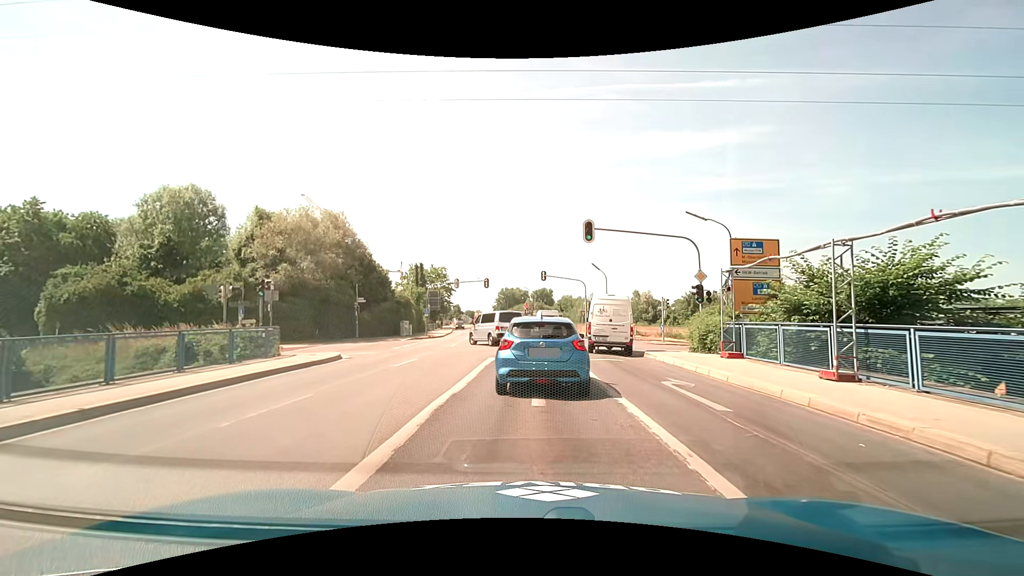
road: secondary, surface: asphalt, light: Day
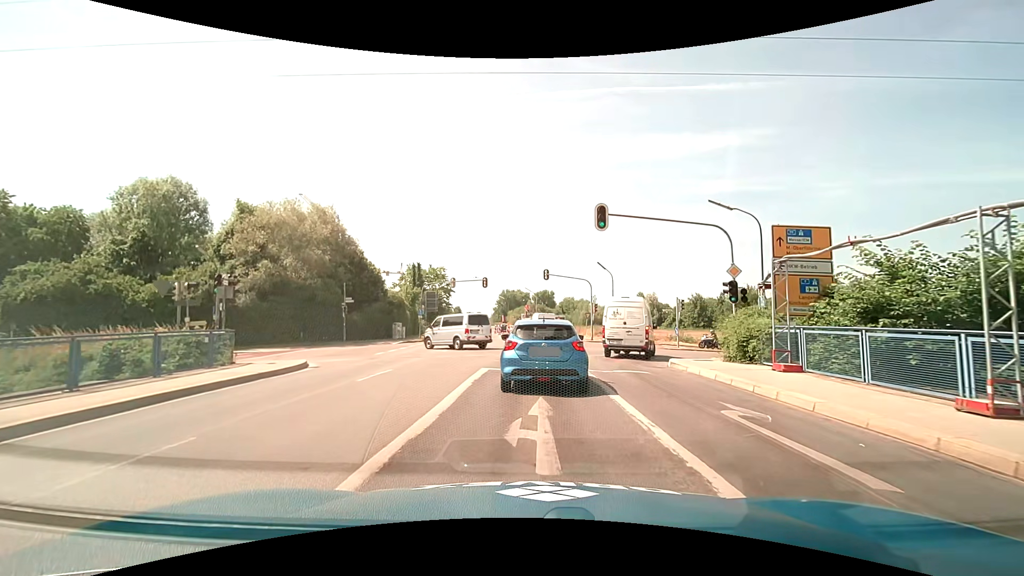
(0.0, +3.7) m; 0°
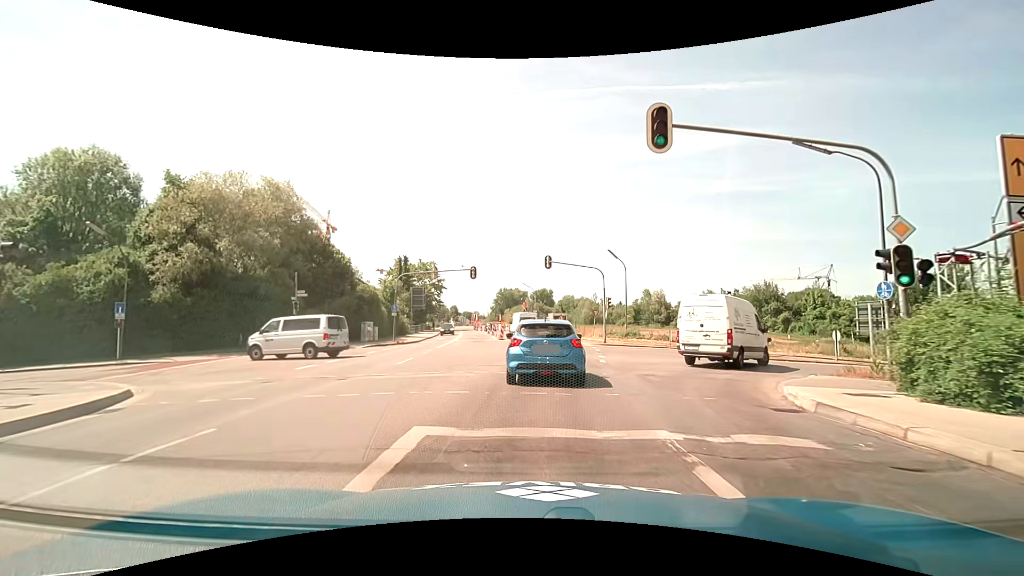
(0.0, +8.9) m; 0°
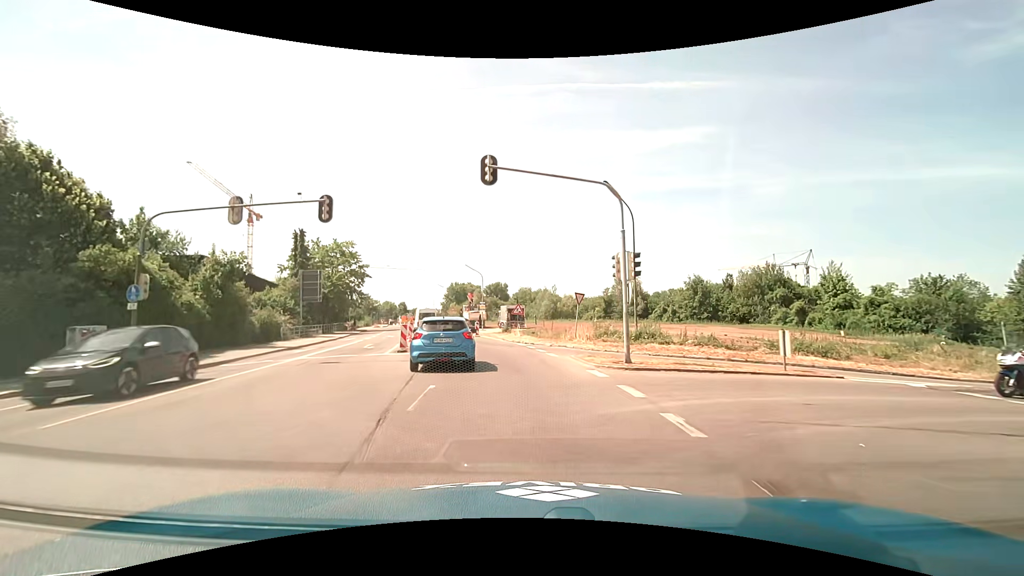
(+1.0, +22.2) m; +5°
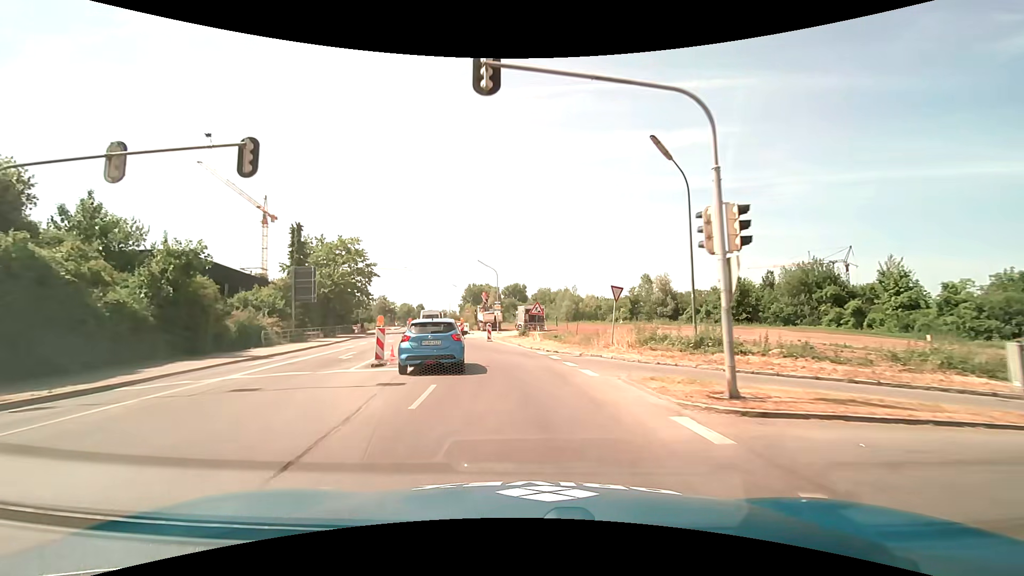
(-0.1, +6.4) m; -2°
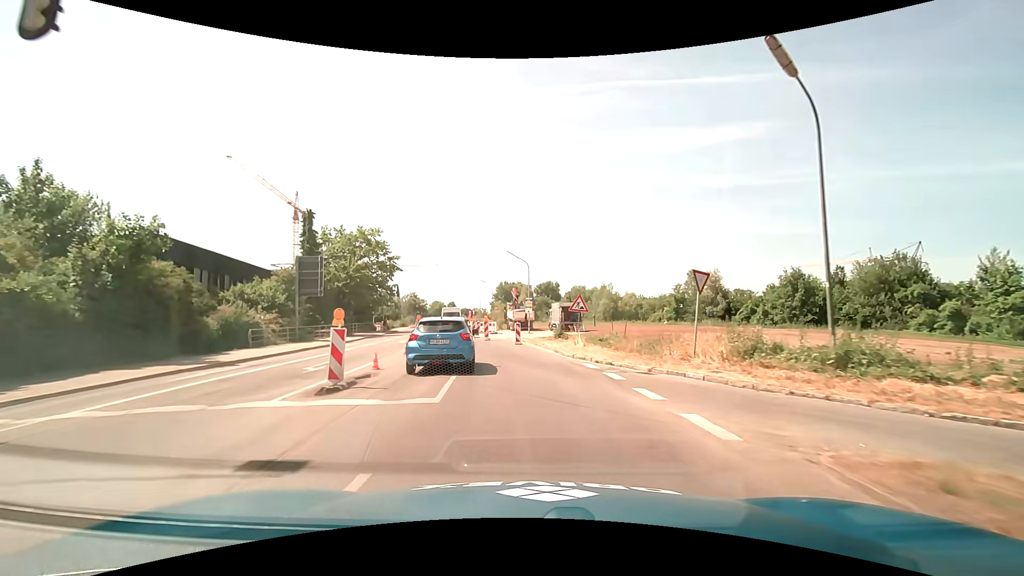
(-0.2, +6.5) m; -4°
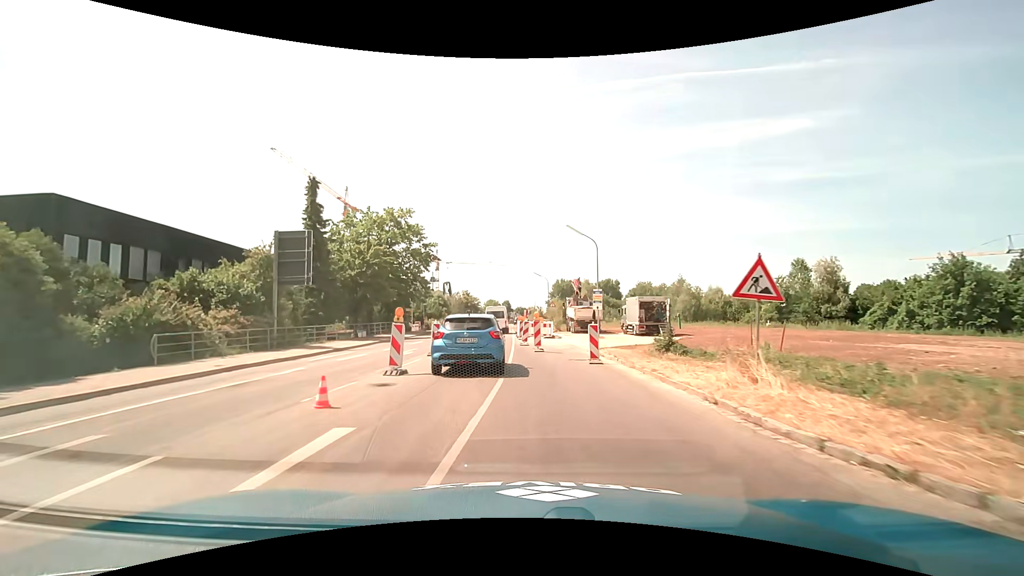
(-0.7, +12.8) m; -6°
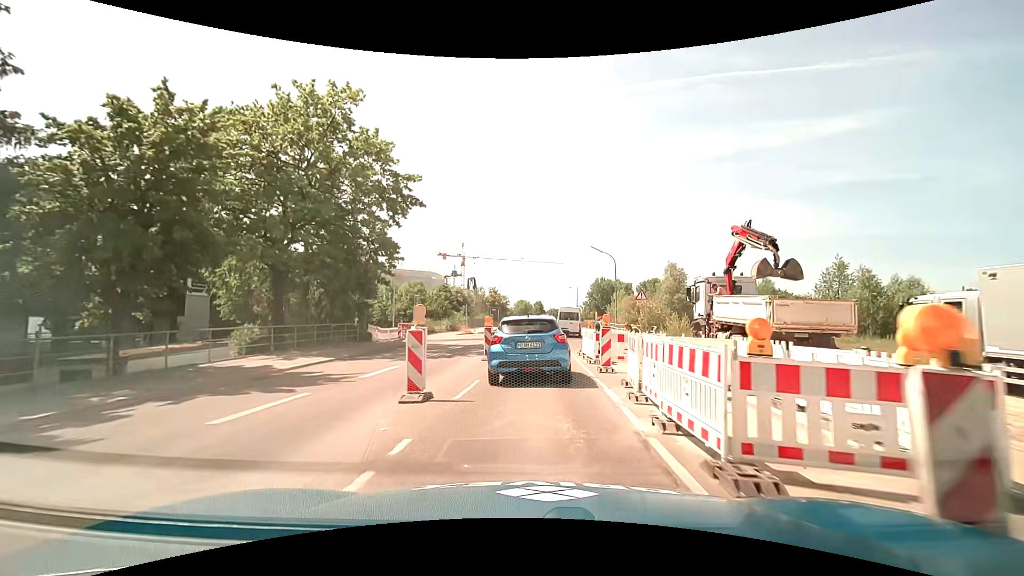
(-2.2, +29.5) m; -4°
(0, +10) (0, +20) (+1, +30) (+3, +40) (+4, +50) (+5, +60) (+5, +70) (+5, +80) (+5, +90) (+5, +100) m
